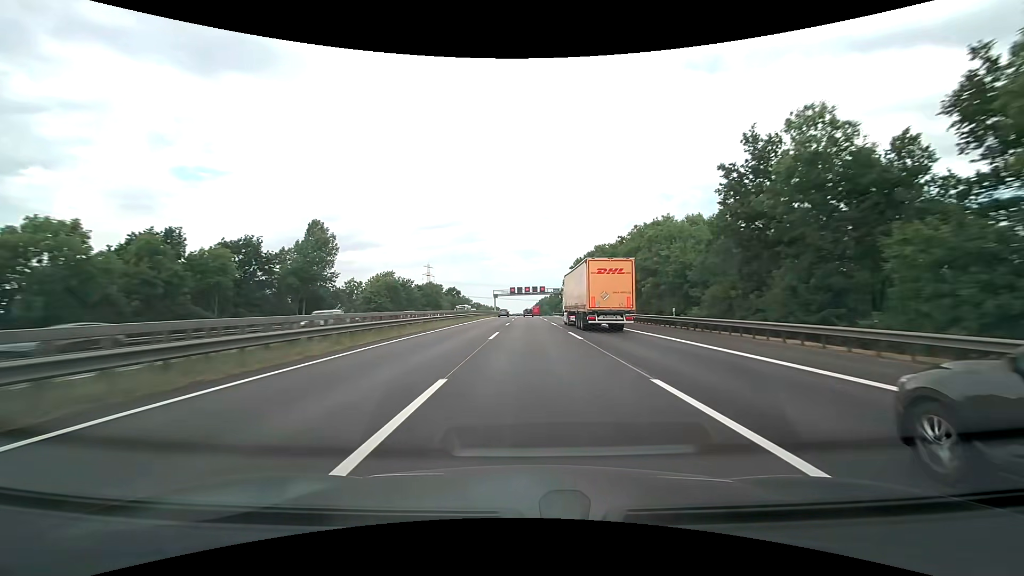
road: motorway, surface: asphalt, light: Day
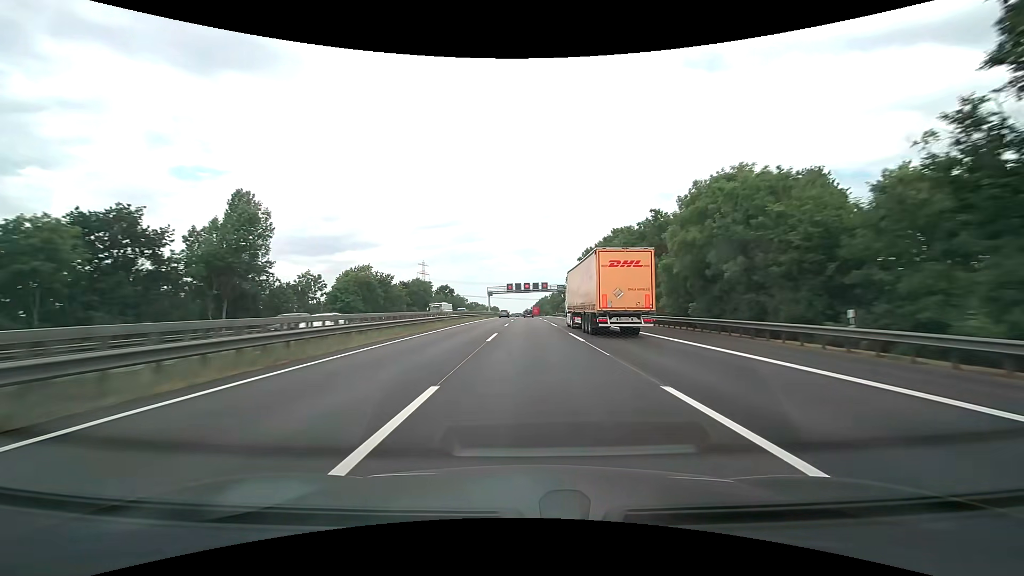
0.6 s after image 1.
(0.0, +18.8) m; 0°
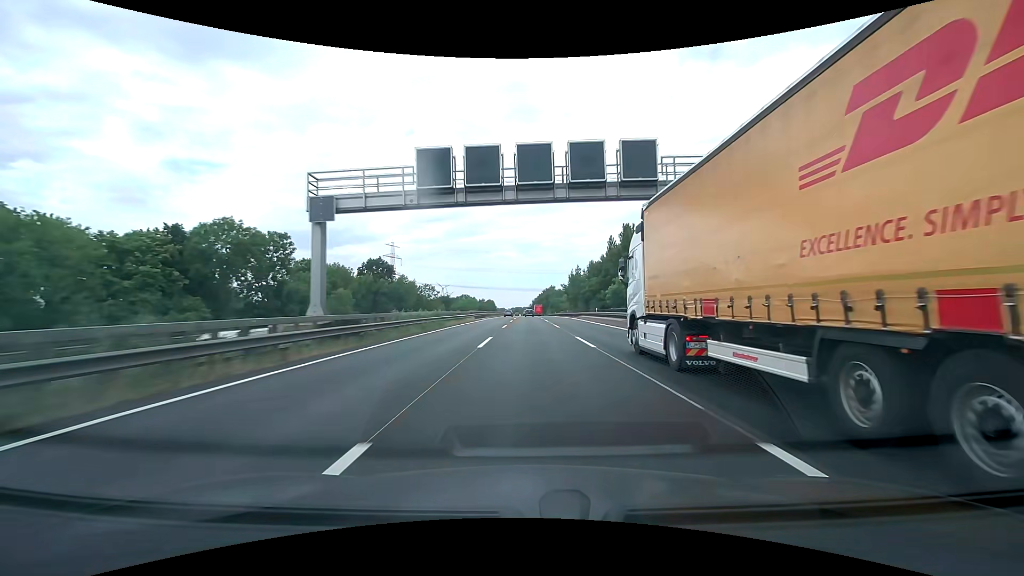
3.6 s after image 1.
(-0.1, +93.8) m; 0°
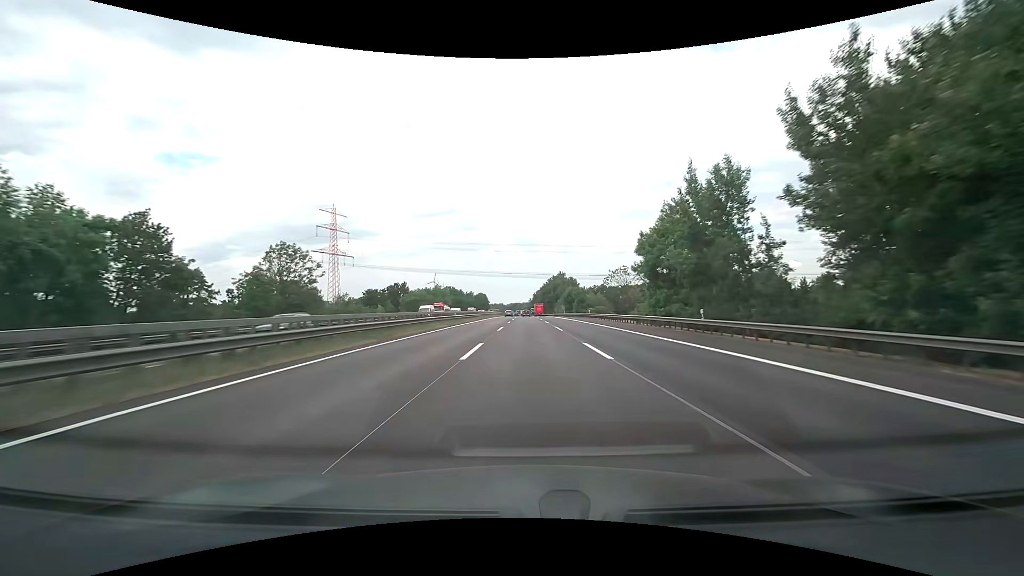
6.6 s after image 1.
(0.0, +94.0) m; 0°
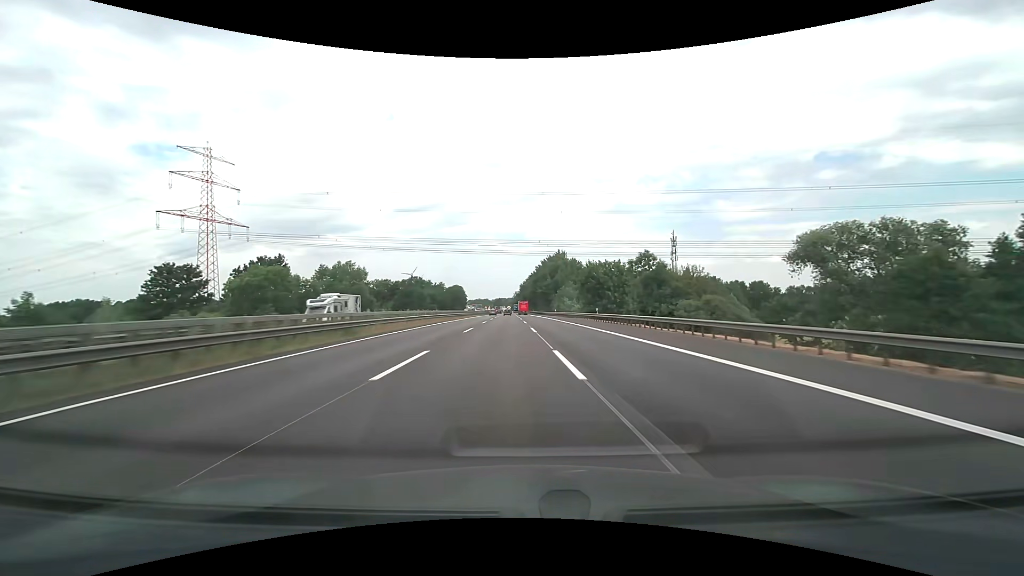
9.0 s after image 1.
(+0.7, +75.8) m; +1°
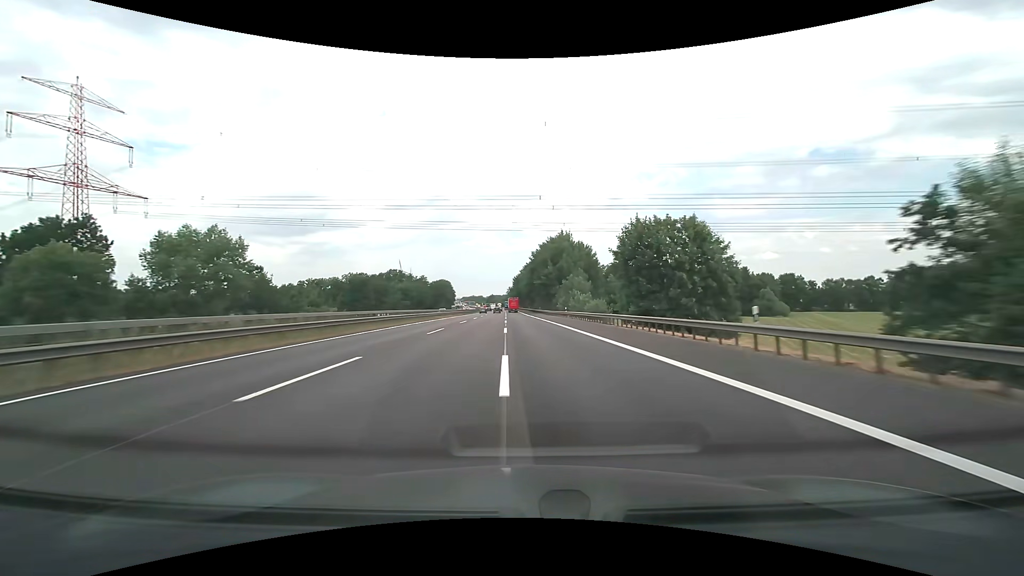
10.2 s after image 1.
(+0.4, +37.9) m; +1°
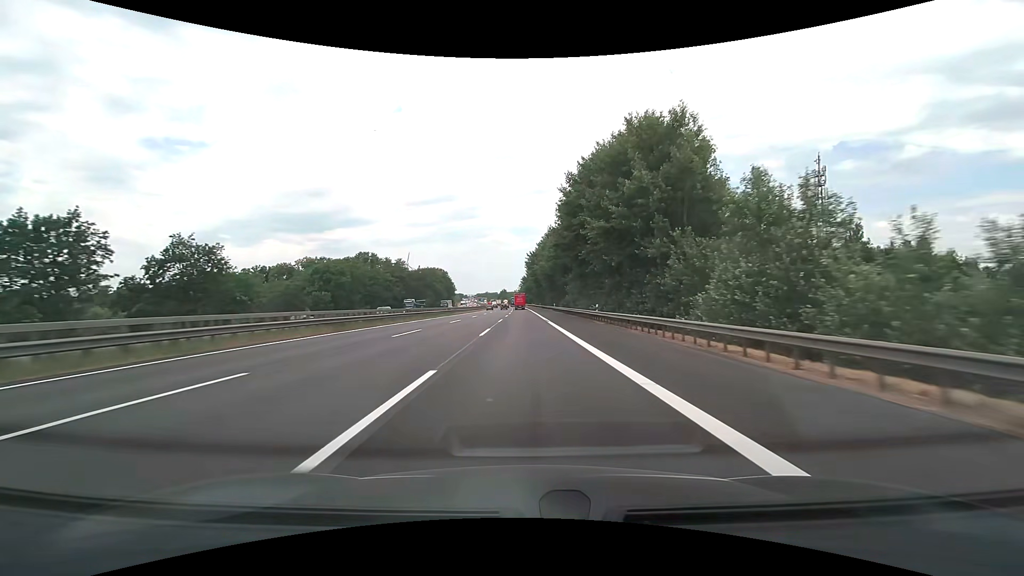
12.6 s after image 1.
(-1.2, +75.3) m; -2°
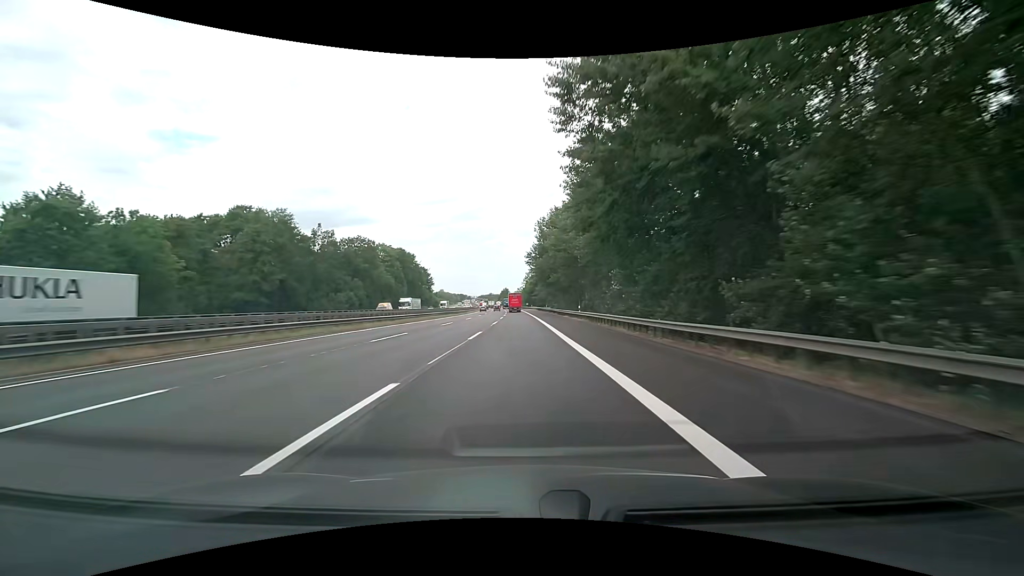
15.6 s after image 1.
(-0.6, +91.8) m; -1°
(0, +10) (0, +20) (0, +30) (0, +40) (-1, +50) (-1, +60) (-1, +70) (-1, +80) (-2, +90) (-2, +100) m
